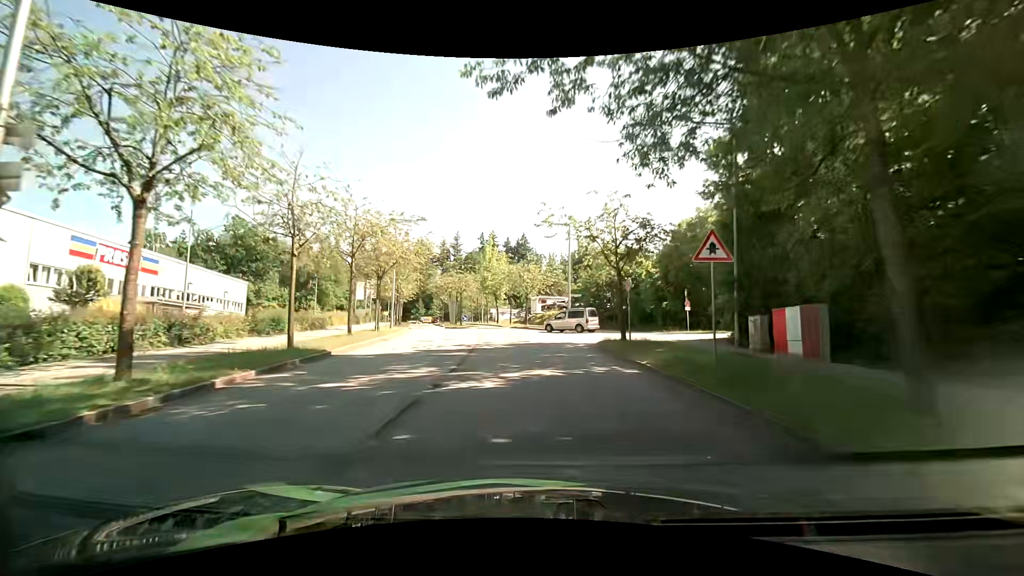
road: residential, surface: asphalt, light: Day
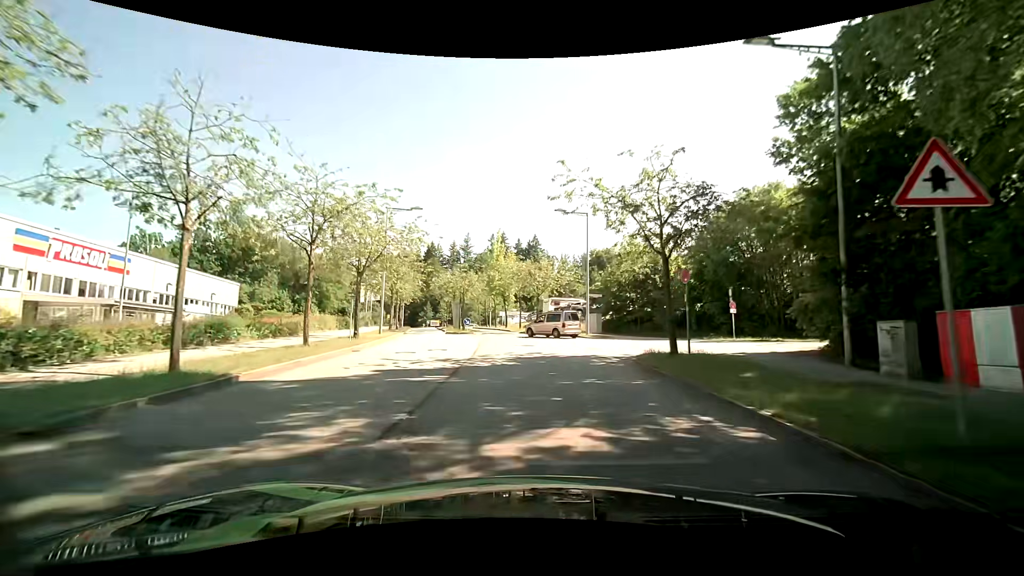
(-0.1, +5.8) m; -2°
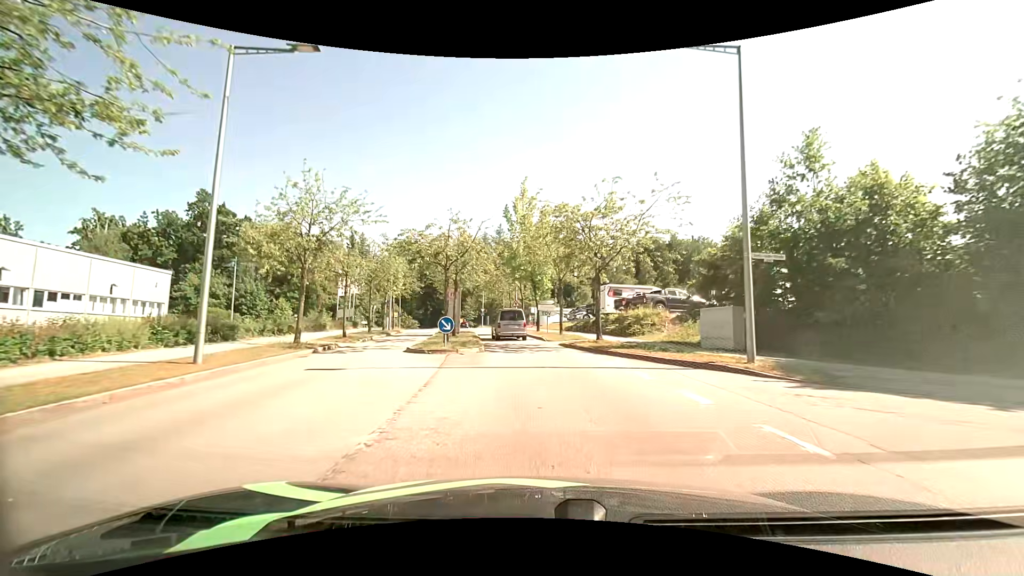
(-0.7, +22.0) m; -3°
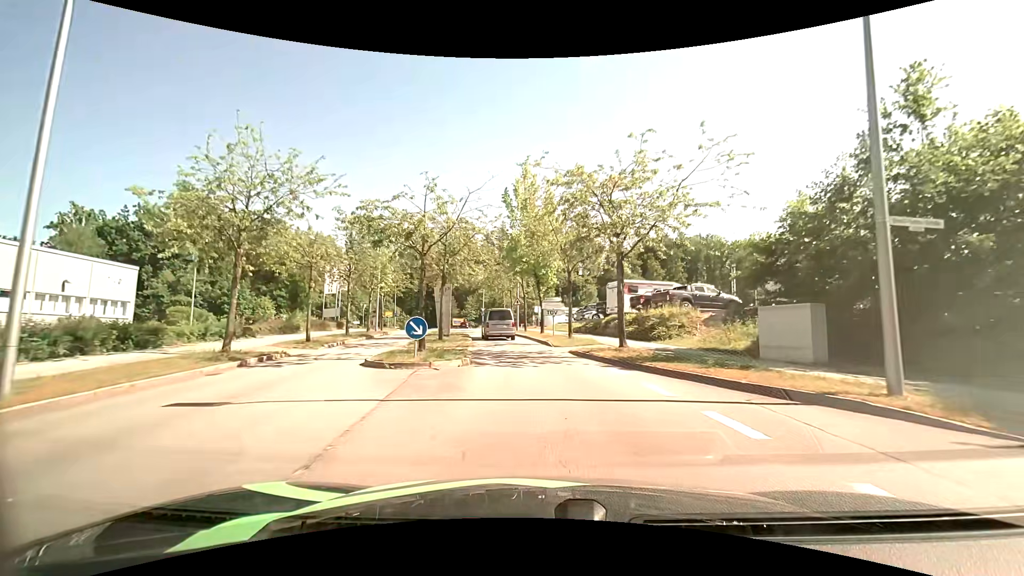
(-0.1, +5.0) m; 0°
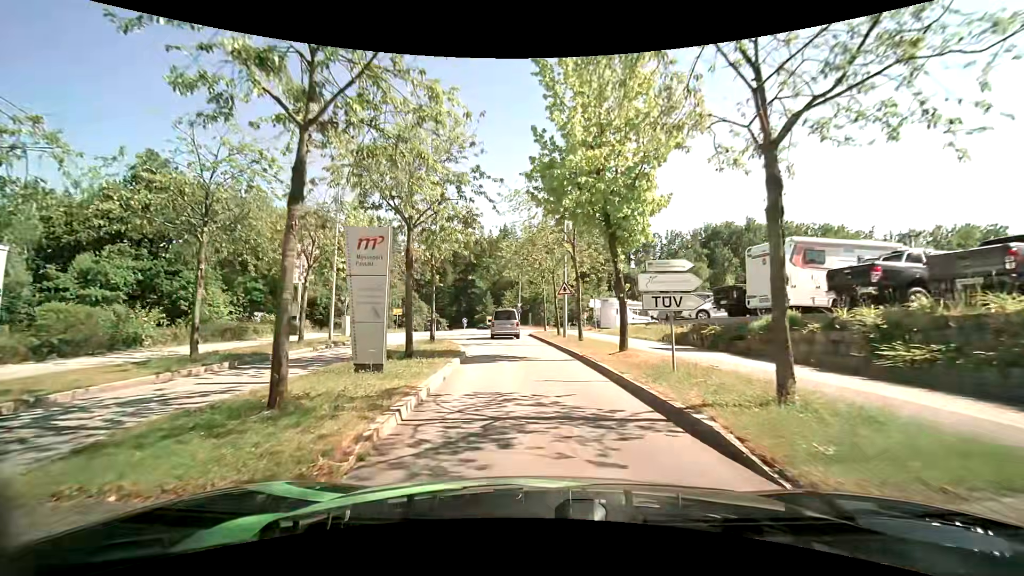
(-0.9, +17.8) m; -6°
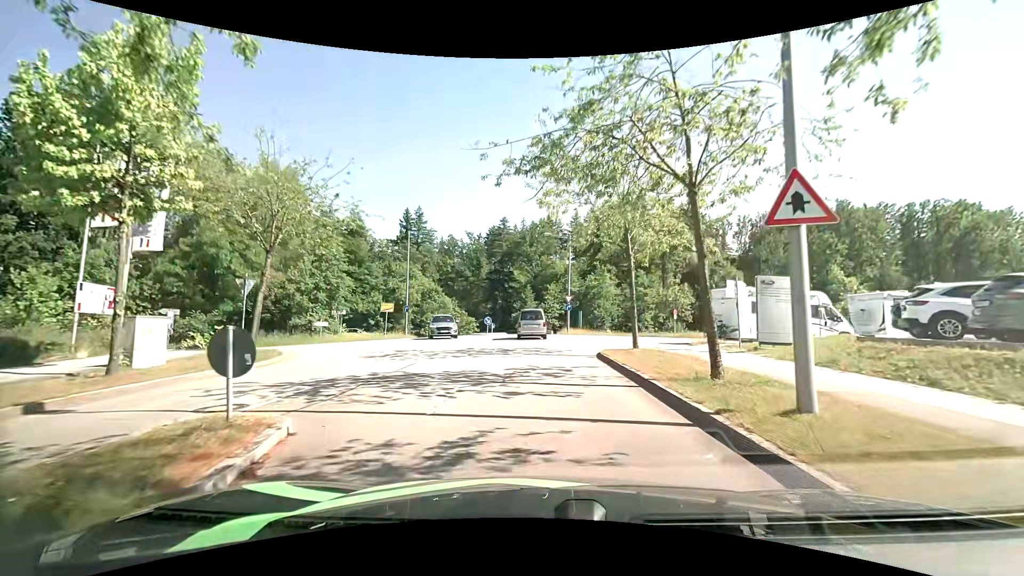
(-1.1, +20.1) m; -5°
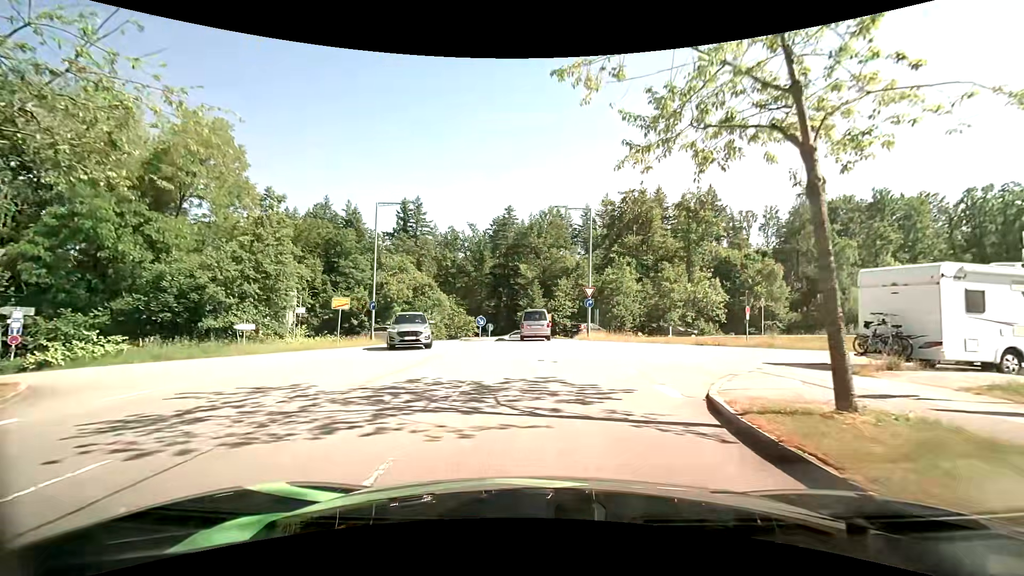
(-0.1, +10.9) m; -2°
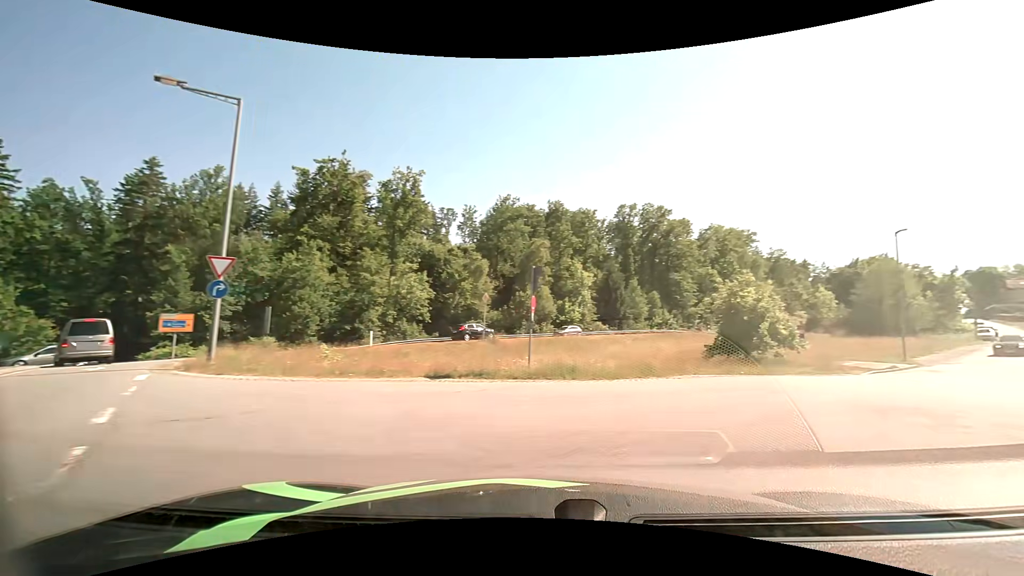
(+2.5, +15.0) m; +35°
